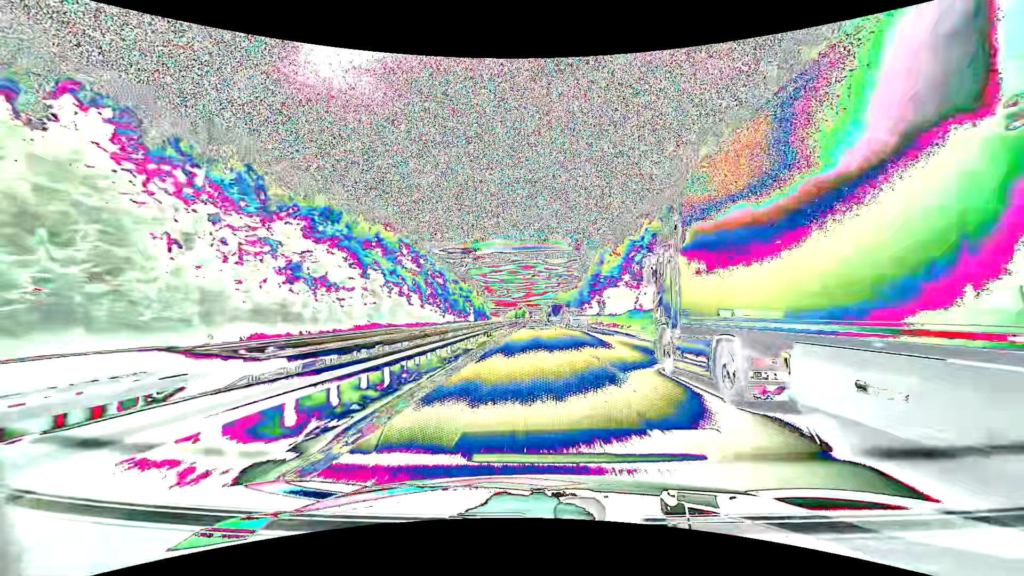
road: motorway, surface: asphalt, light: Day
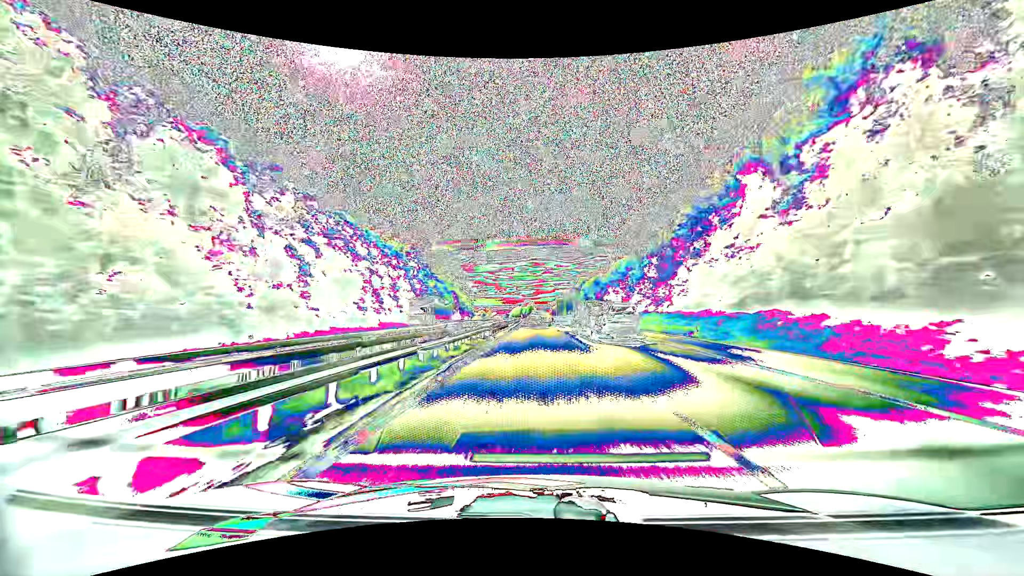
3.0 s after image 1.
(-1.0, +100.1) m; -1°
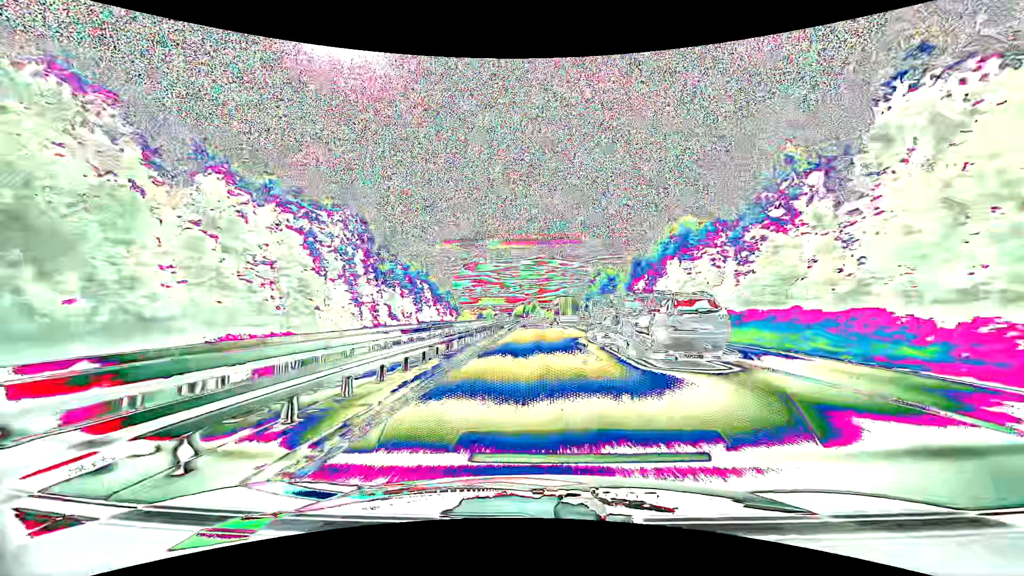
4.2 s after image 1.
(-0.1, +40.7) m; 0°
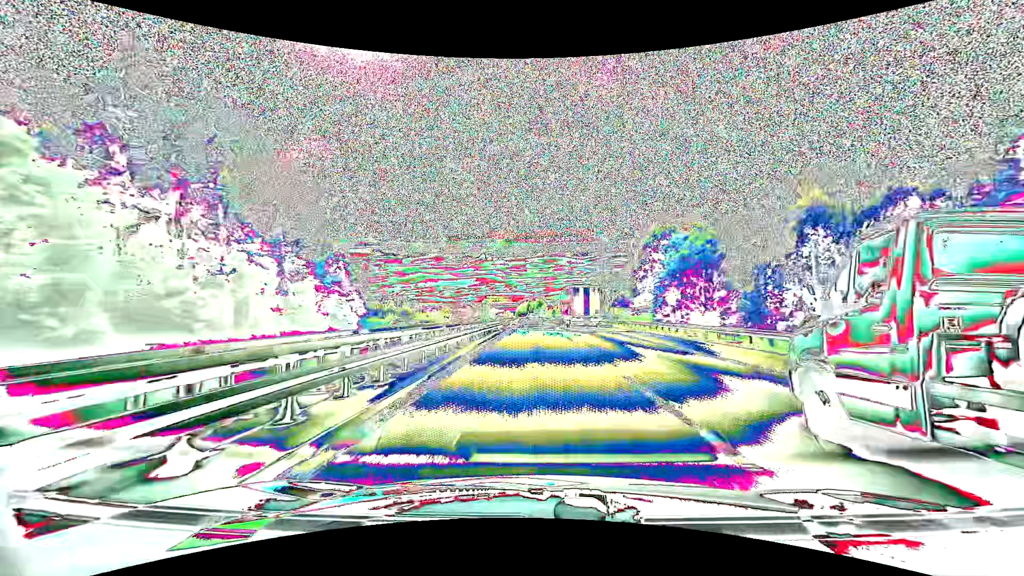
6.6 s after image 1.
(-0.9, +82.3) m; -1°
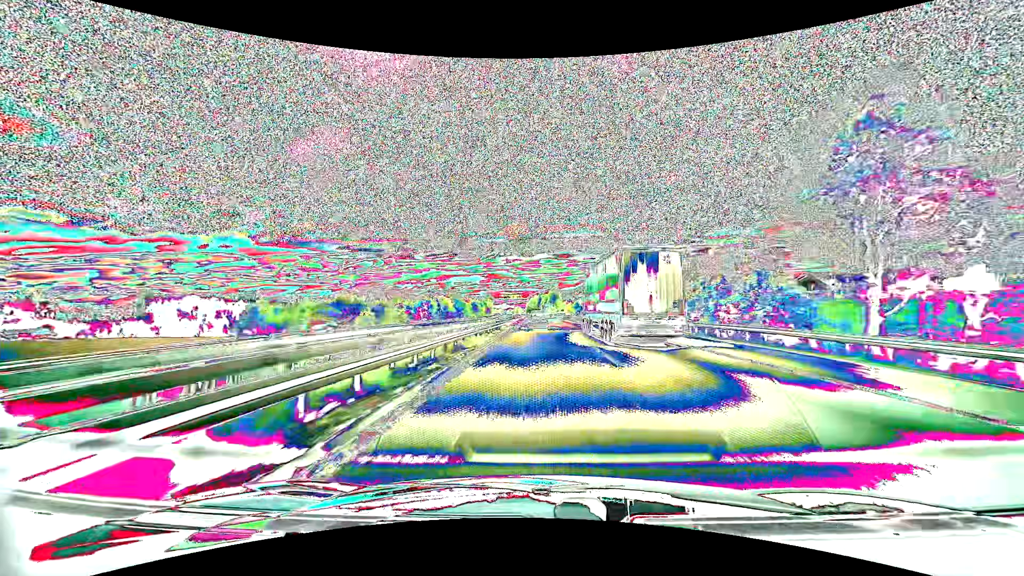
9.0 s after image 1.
(-1.1, +82.3) m; -1°
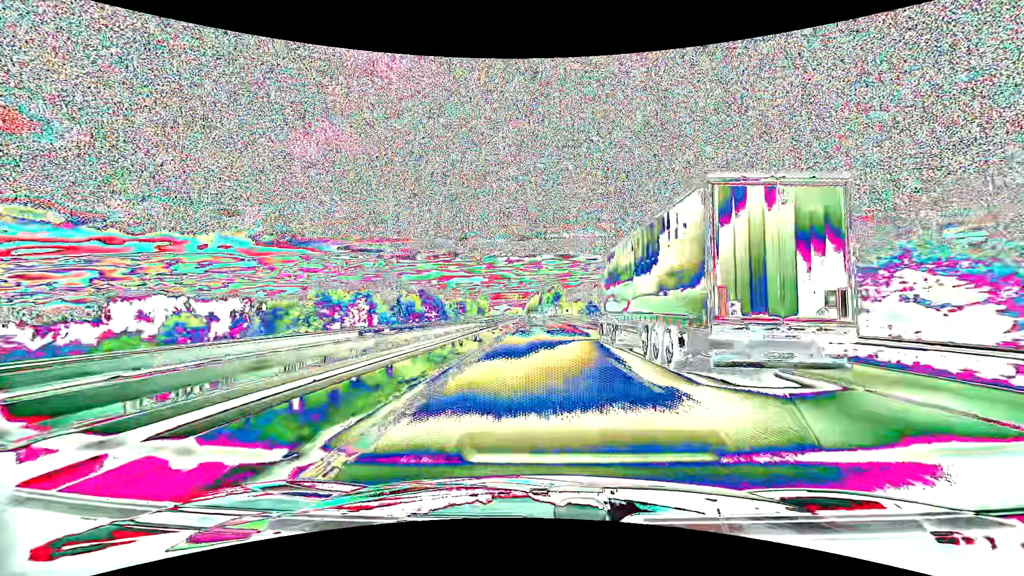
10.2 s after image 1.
(0.0, +40.2) m; 0°
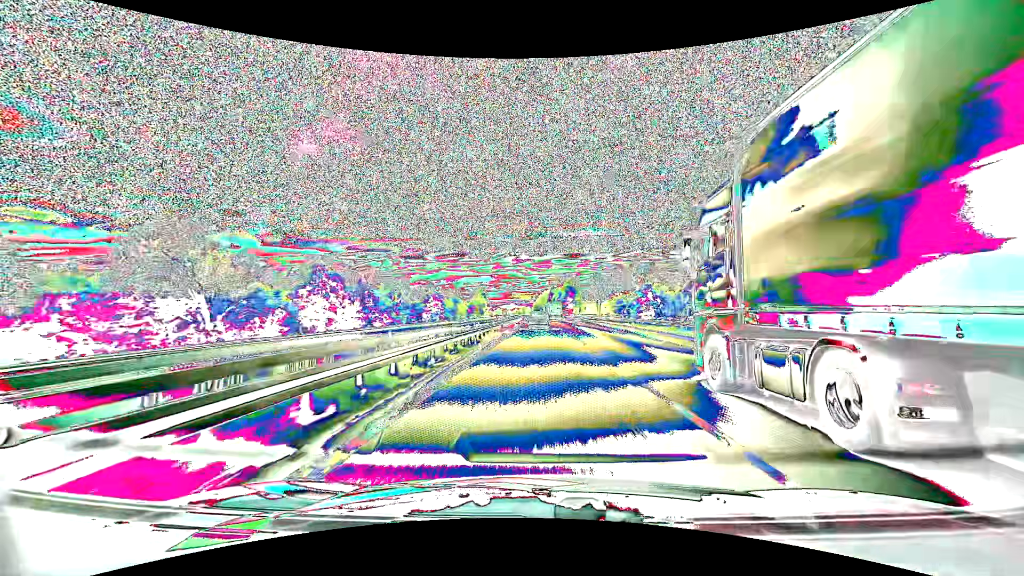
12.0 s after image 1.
(-0.3, +59.7) m; -1°
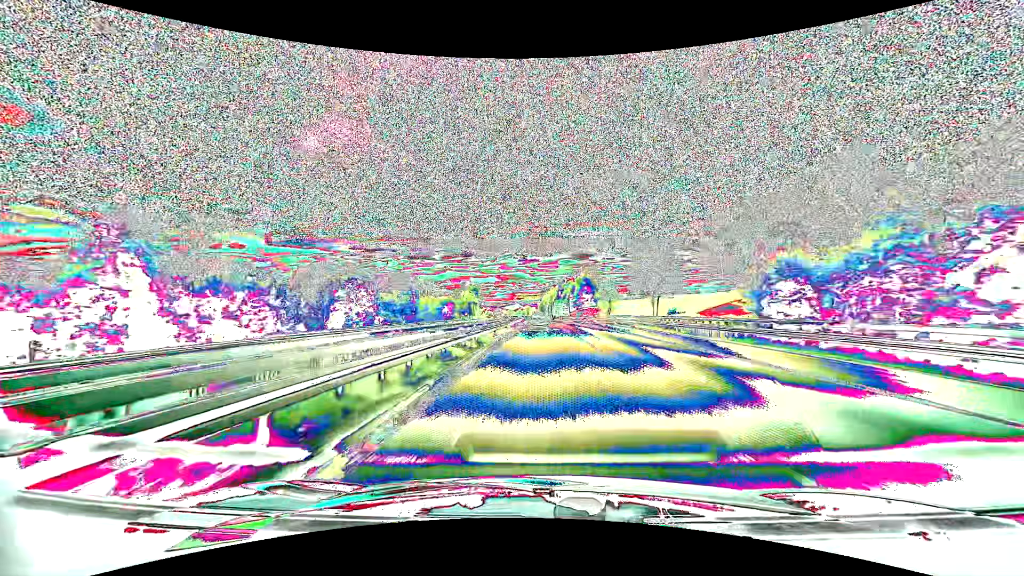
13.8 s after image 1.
(-0.3, +59.5) m; -1°
(0, +10) (0, +20) (0, +30) (0, +40) (0, +50) (0, +60) (0, +70) (0, +80) (0, +90) (0, +100) m
